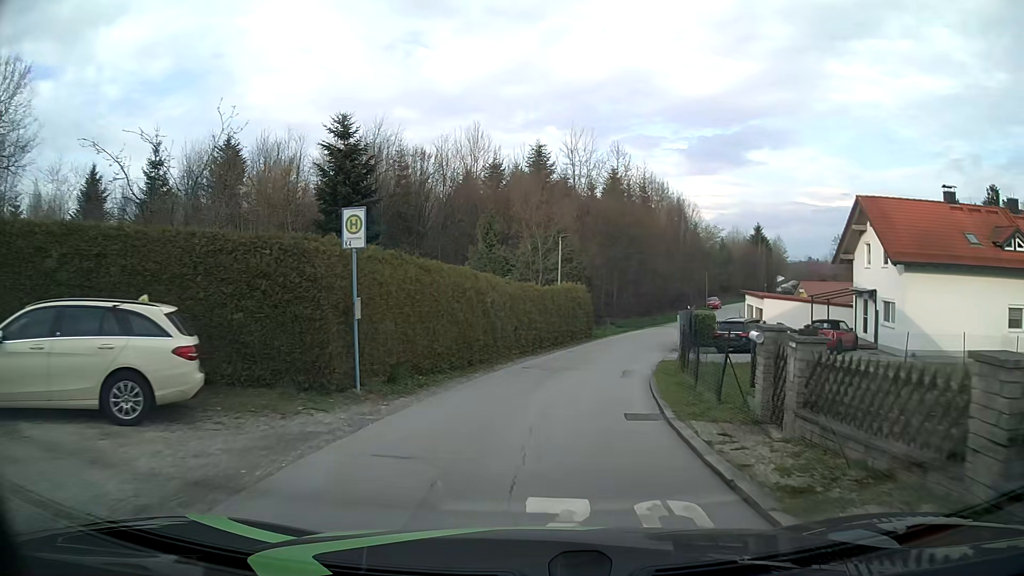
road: residential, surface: asphalt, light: Day
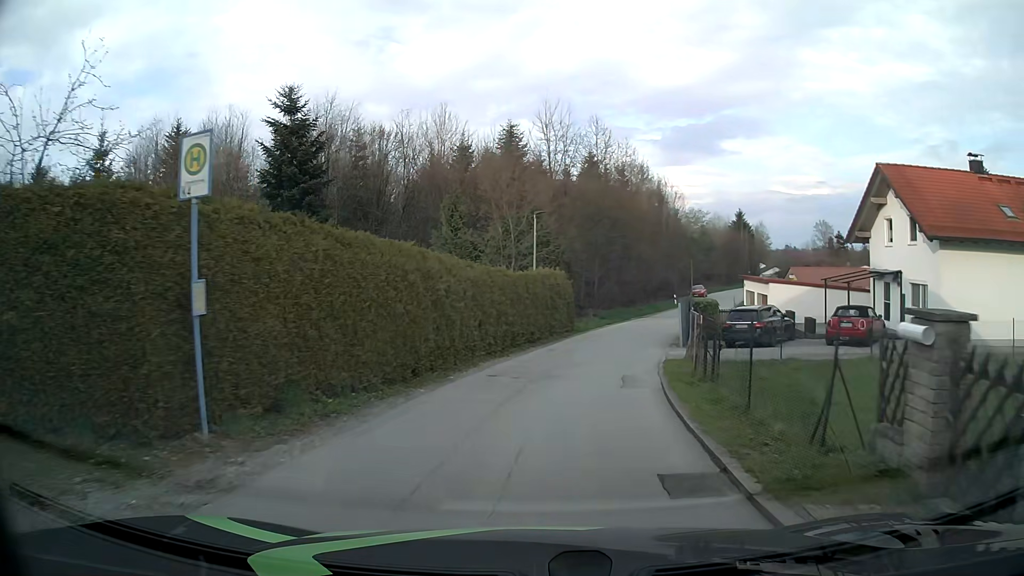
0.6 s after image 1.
(+0.1, +4.8) m; +3°
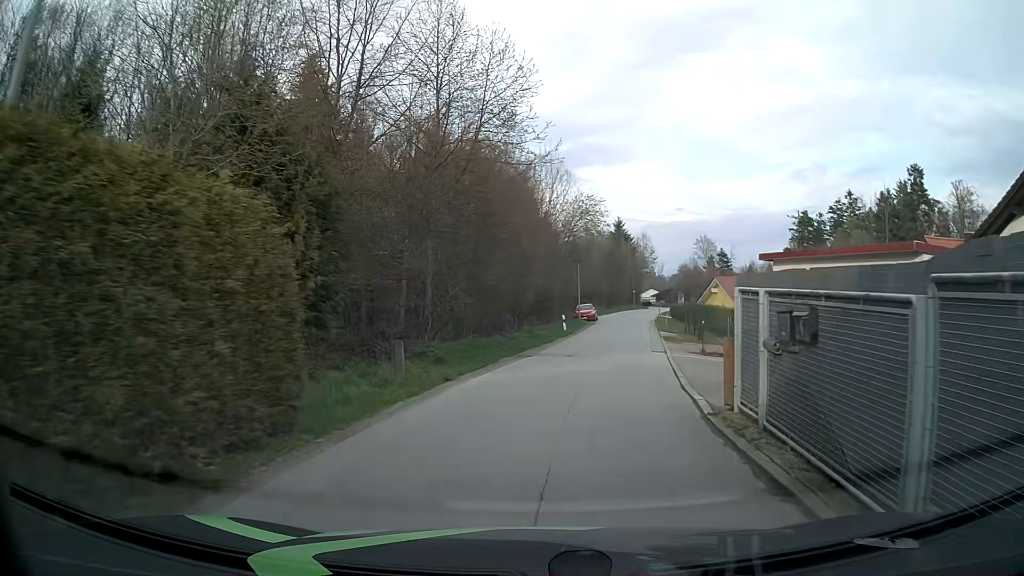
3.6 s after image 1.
(+2.2, +23.2) m; +11°
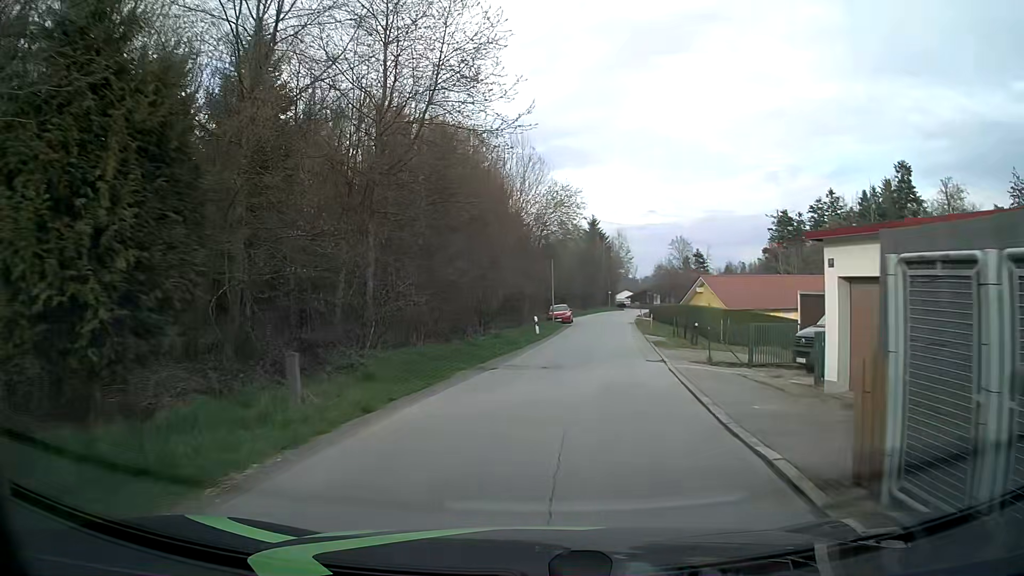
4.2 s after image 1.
(+0.1, +4.8) m; +3°
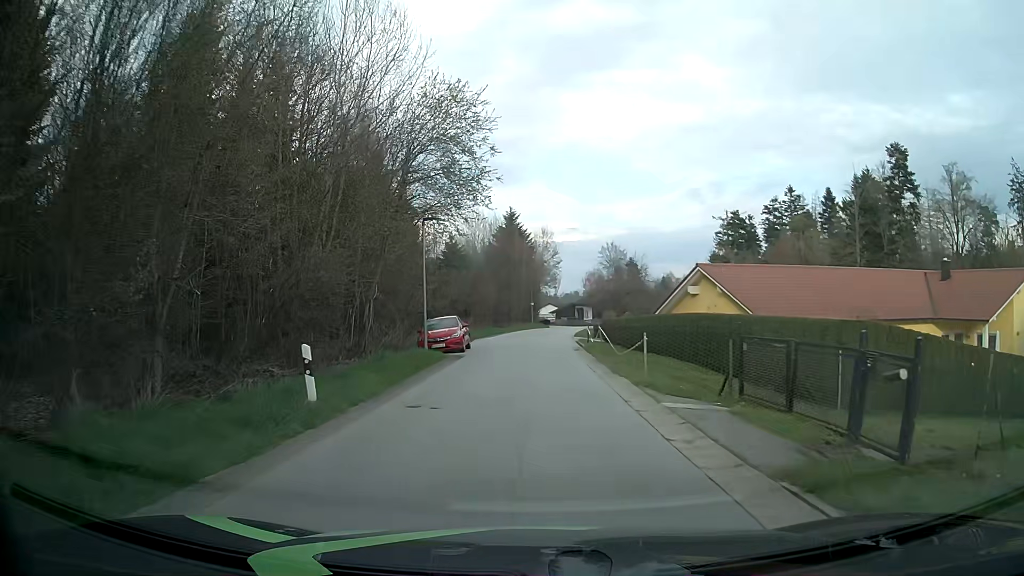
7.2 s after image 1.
(+2.0, +23.8) m; +7°
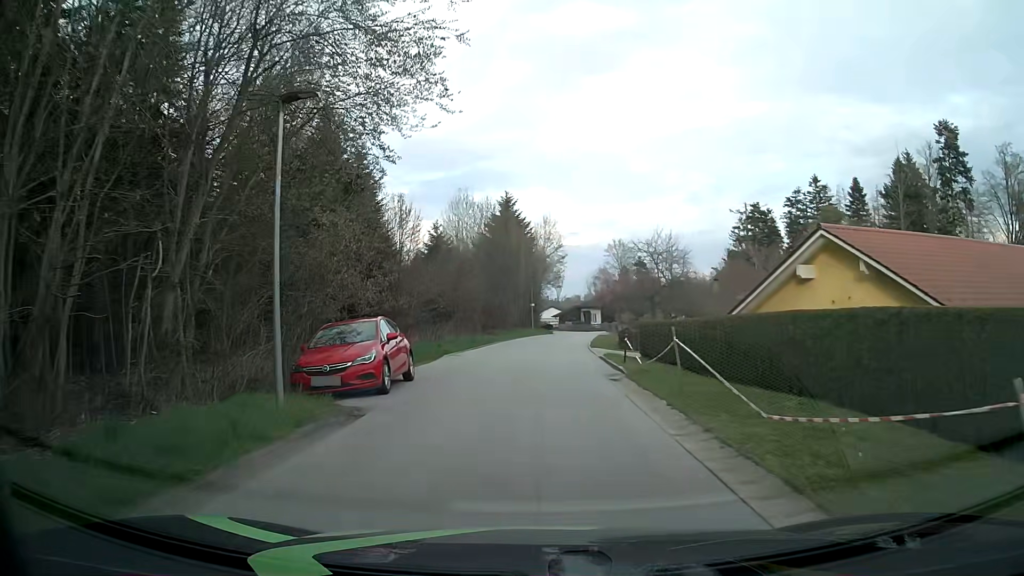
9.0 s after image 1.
(0.0, +13.8) m; 0°
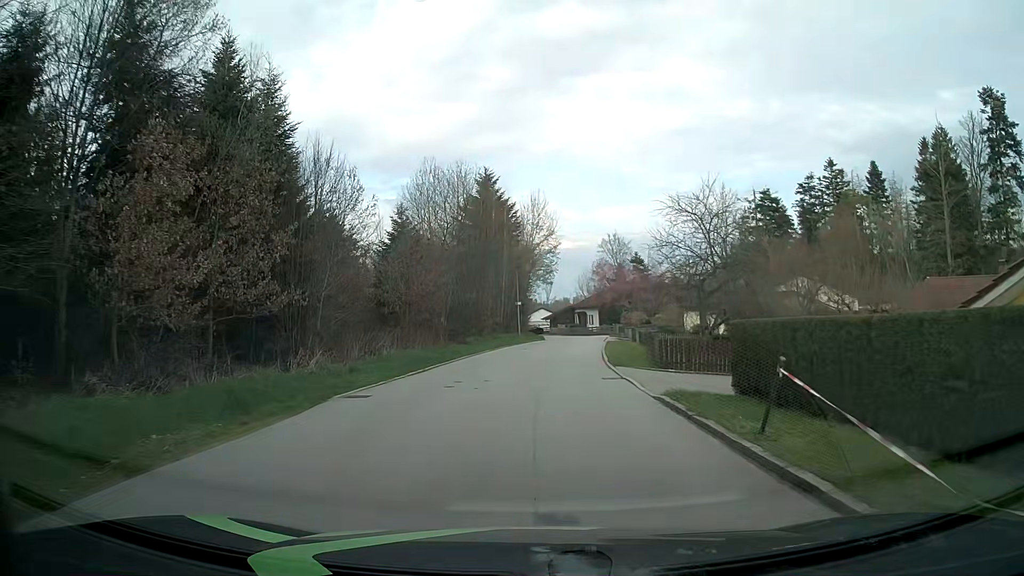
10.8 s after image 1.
(0.0, +13.5) m; +1°
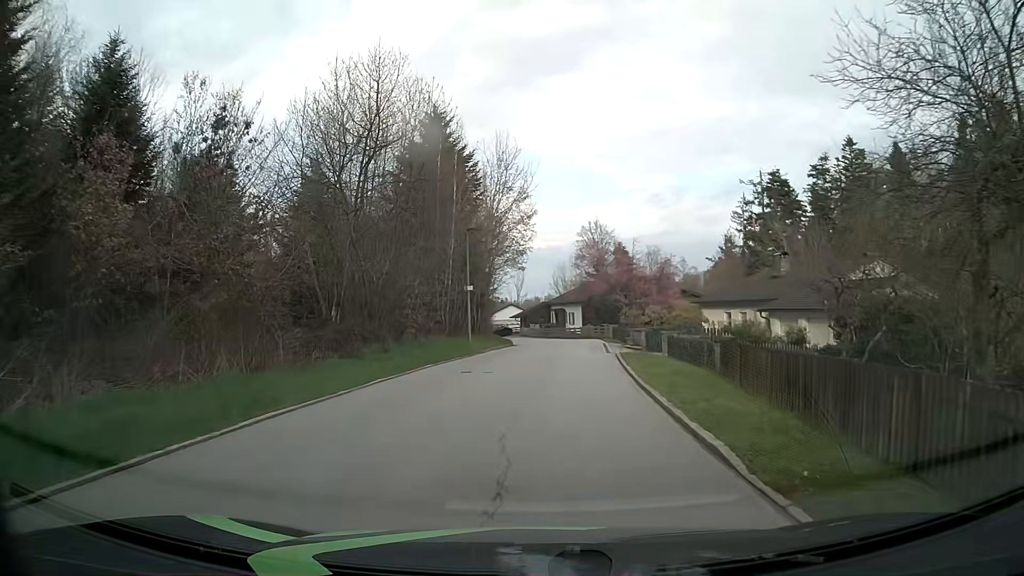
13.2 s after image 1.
(+0.2, +17.9) m; +2°
(0, +10) (+1, +20) (+2, +30) (+2, +40) (+2, +50) (+1, +60) (-1, +70) (-5, +79) (-10, +87) (-17, +94) m
